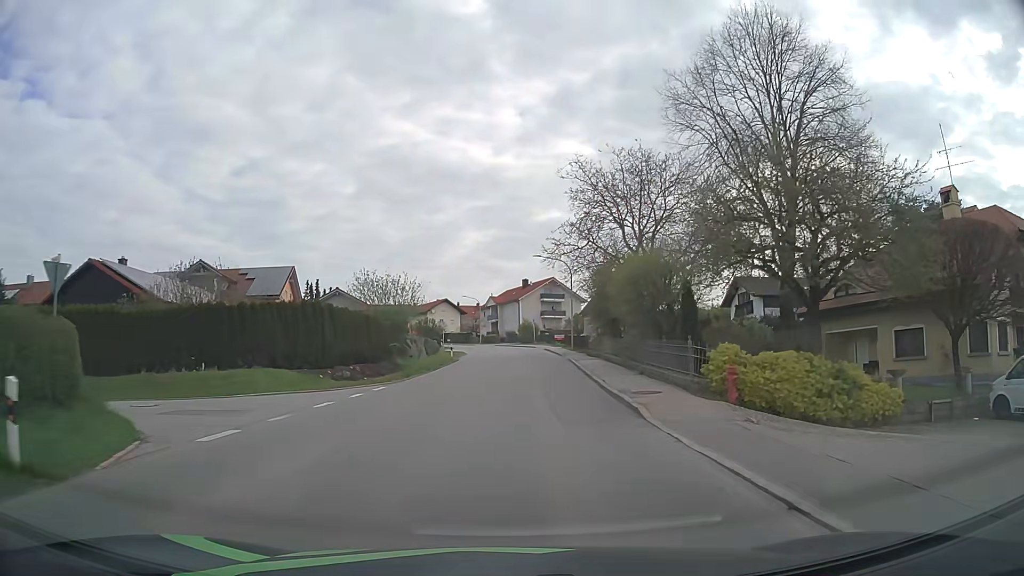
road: tertiary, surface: asphalt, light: Day
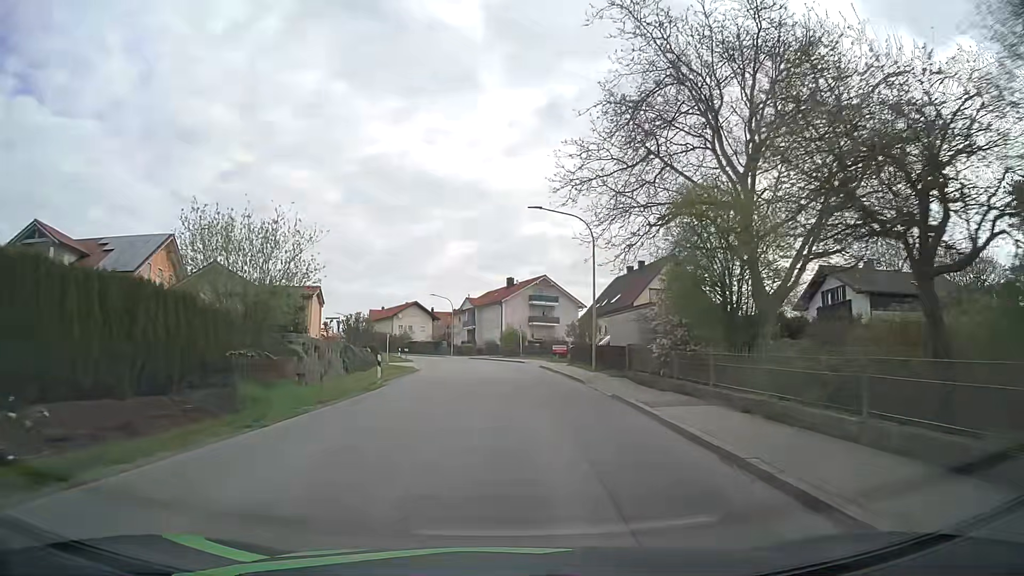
(+0.3, +21.9) m; +1°
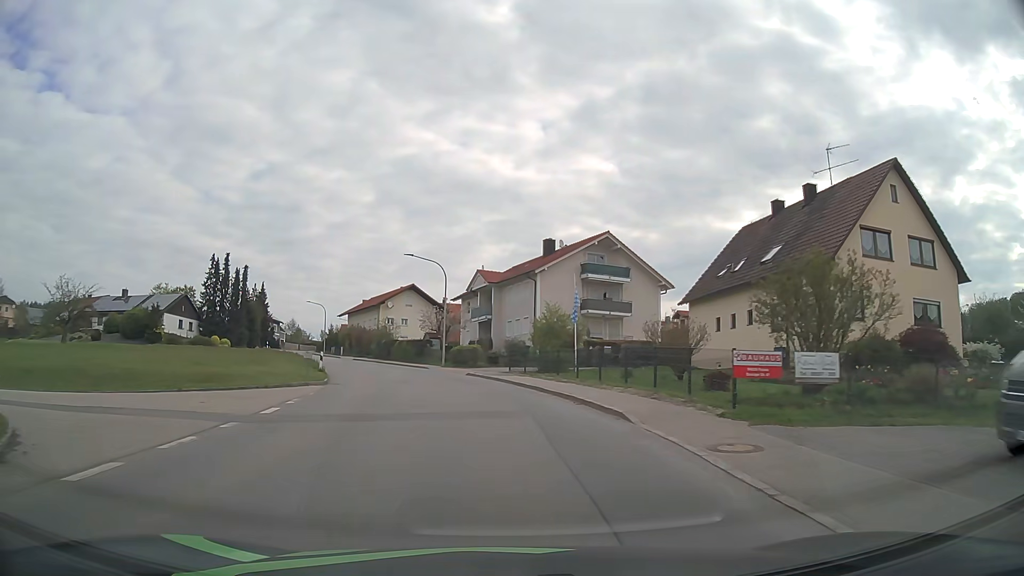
(-0.1, +36.9) m; -3°
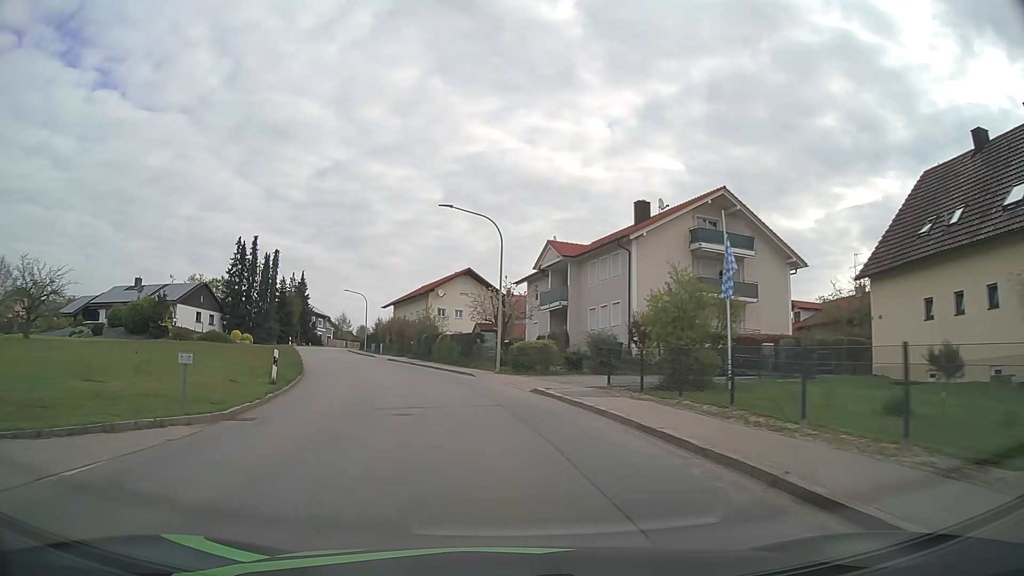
(-0.6, +15.0) m; -5°
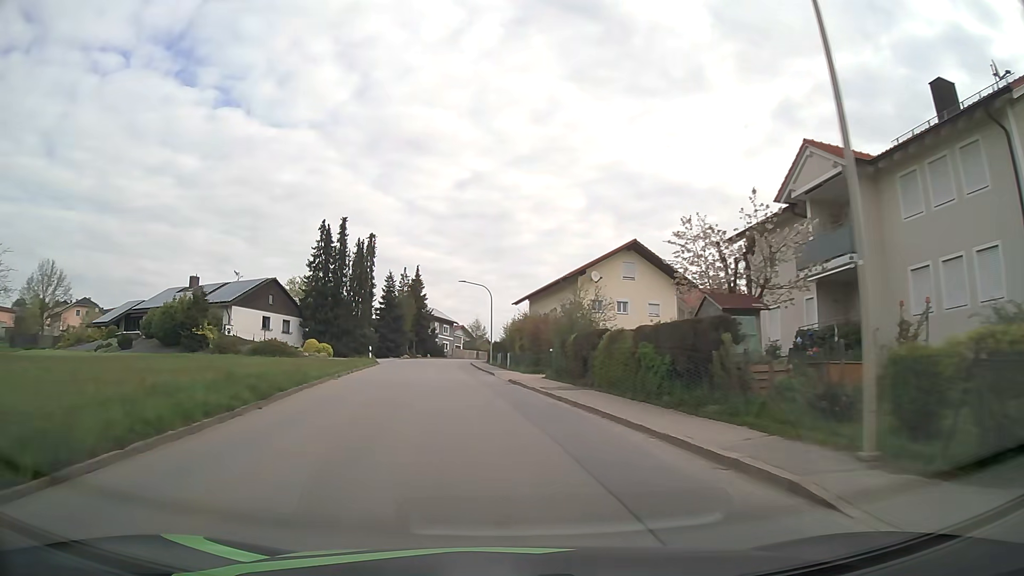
(-2.6, +22.5) m; -13°
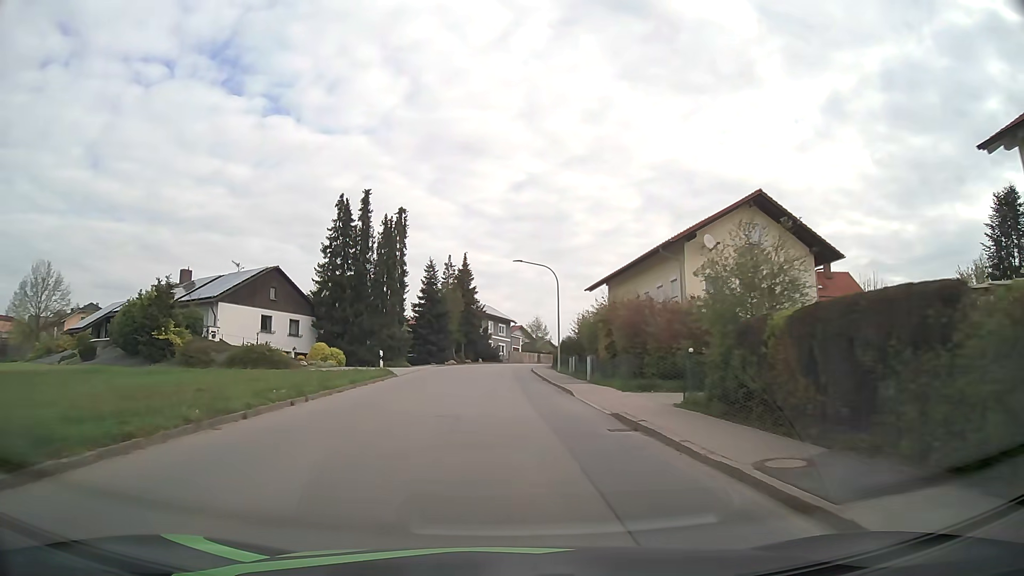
(-0.8, +15.1) m; -5°
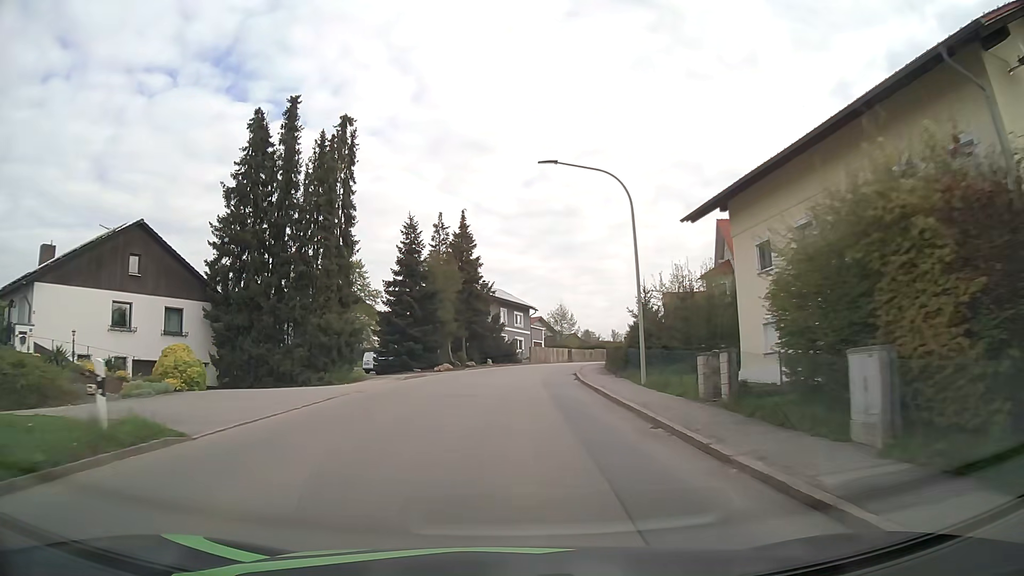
(-0.4, +22.9) m; -1°
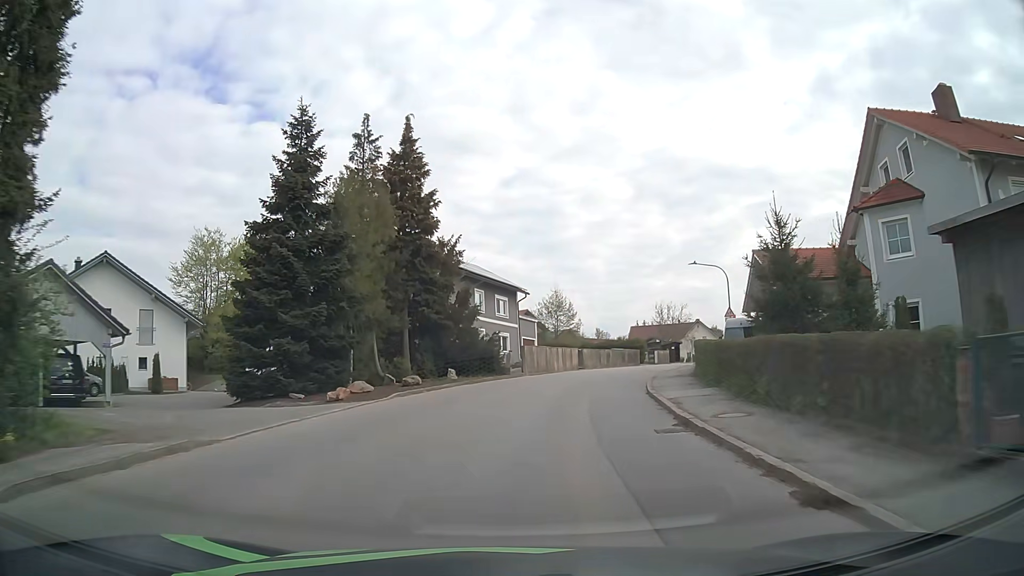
(+0.1, +22.9) m; +2°
(0, +10) (+2, +20) (+4, +30) (+8, +39) (+12, +48) (+16, +57) (+21, +66) (+26, +74) (+31, +83) (+37, +91) m
